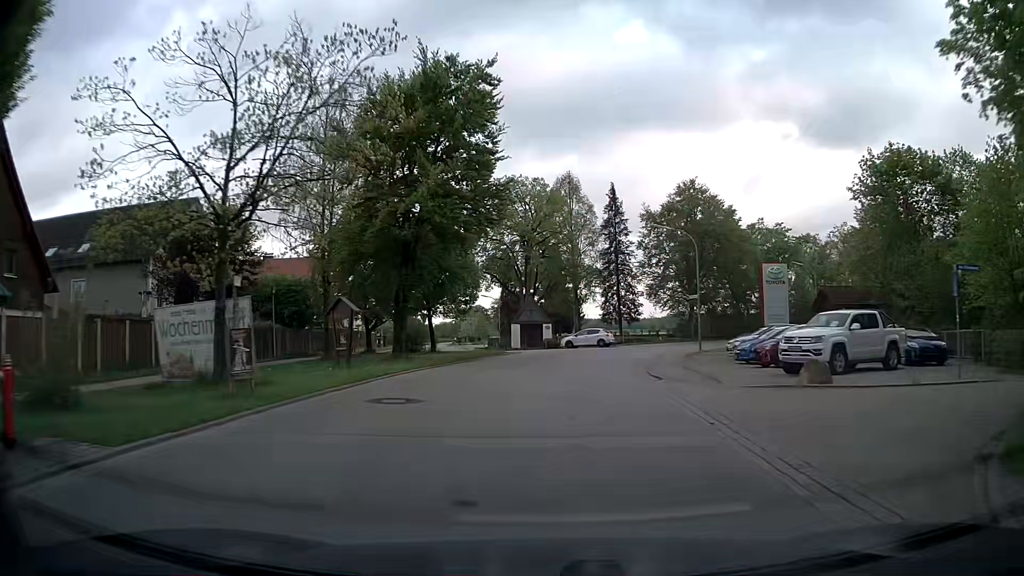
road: secondary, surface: asphalt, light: Day
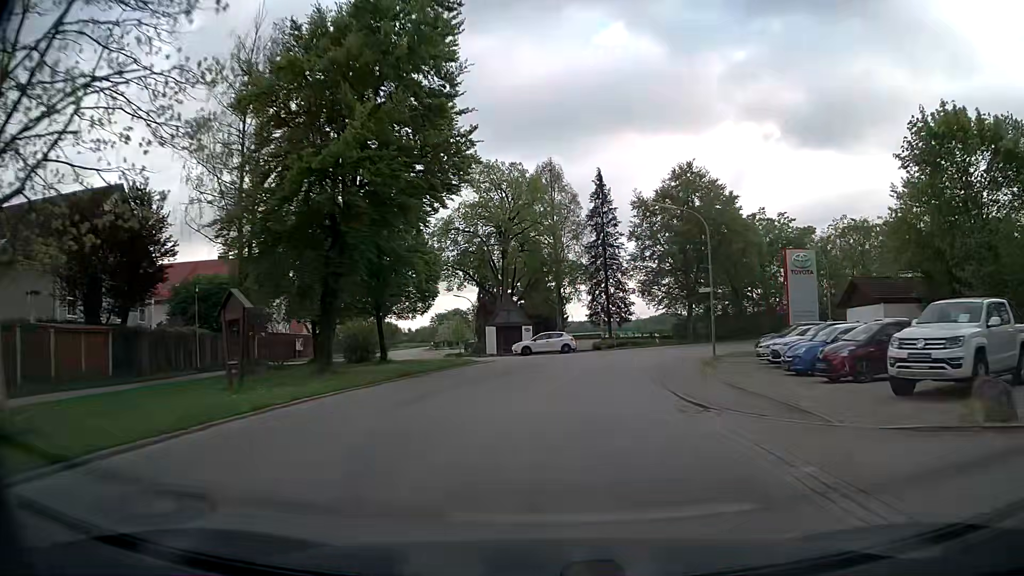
(0.0, +7.7) m; +1°
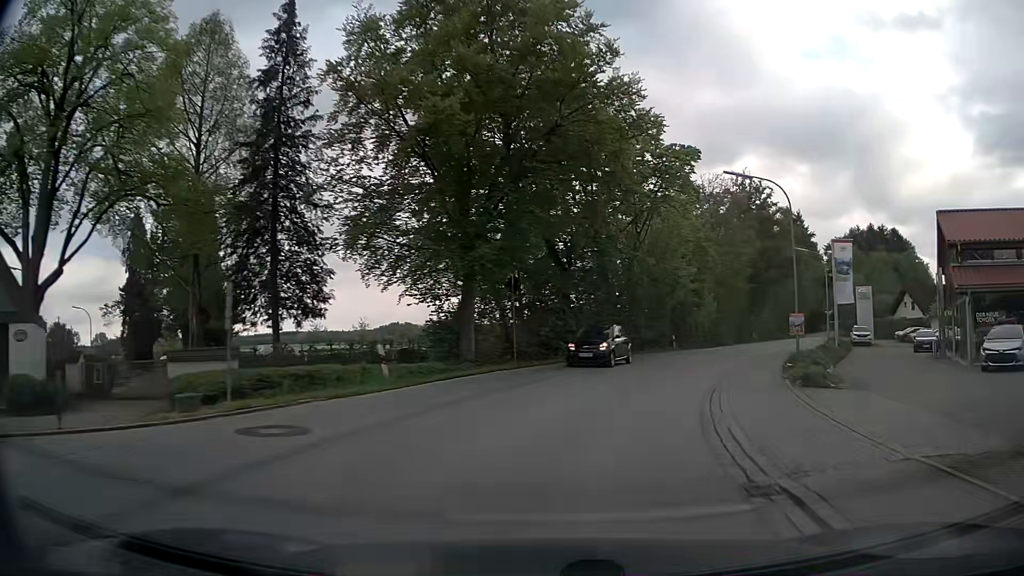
(+5.4, +35.7) m; +22°
(+1, +10) (+3, +20) (+7, +29) (+11, +38) (+16, +47) (+21, +56) (+25, +65) (+30, +73) (+34, +82) (+39, +91) m
